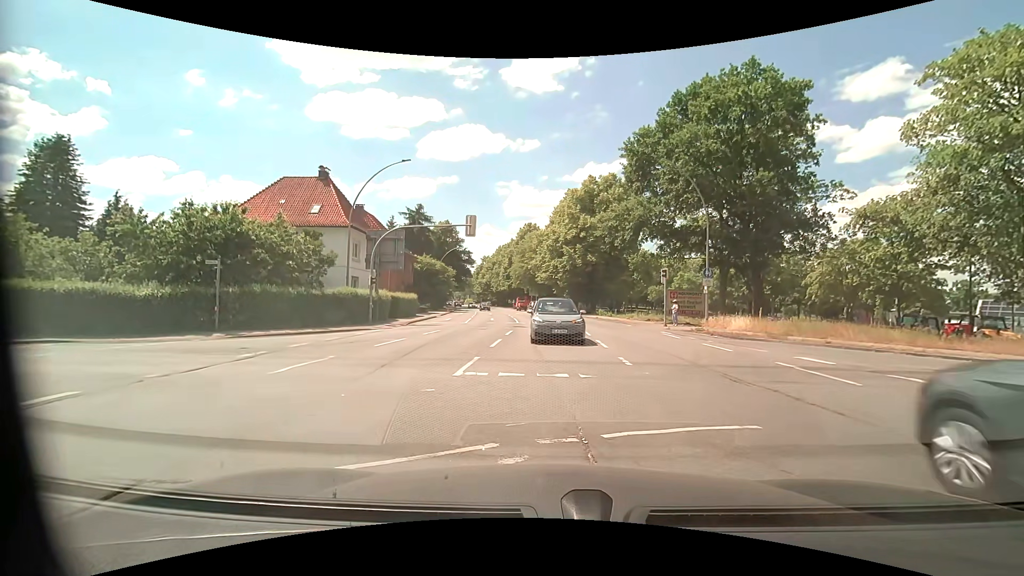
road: primary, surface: asphalt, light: Day
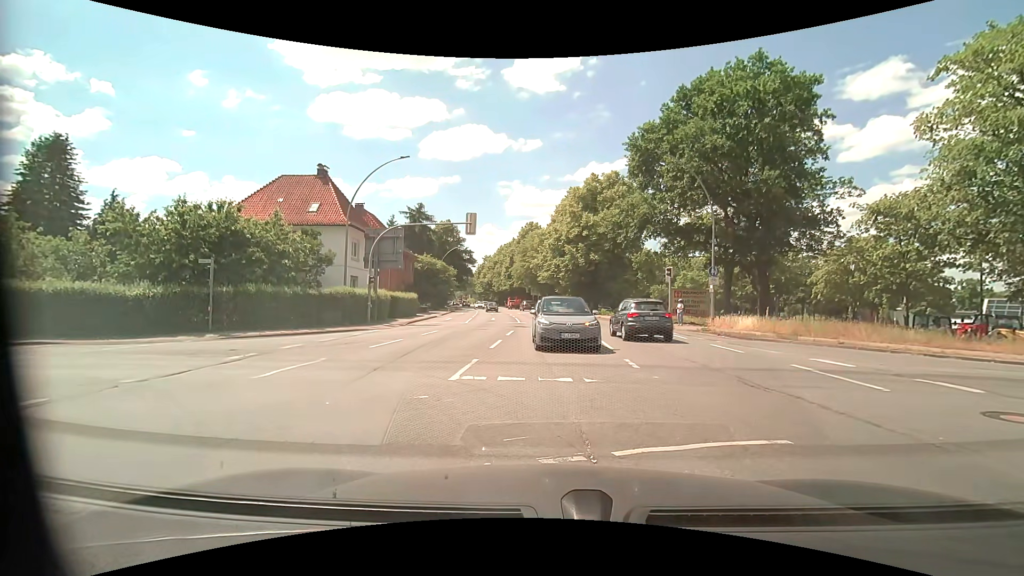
(0.0, +0.6) m; 0°
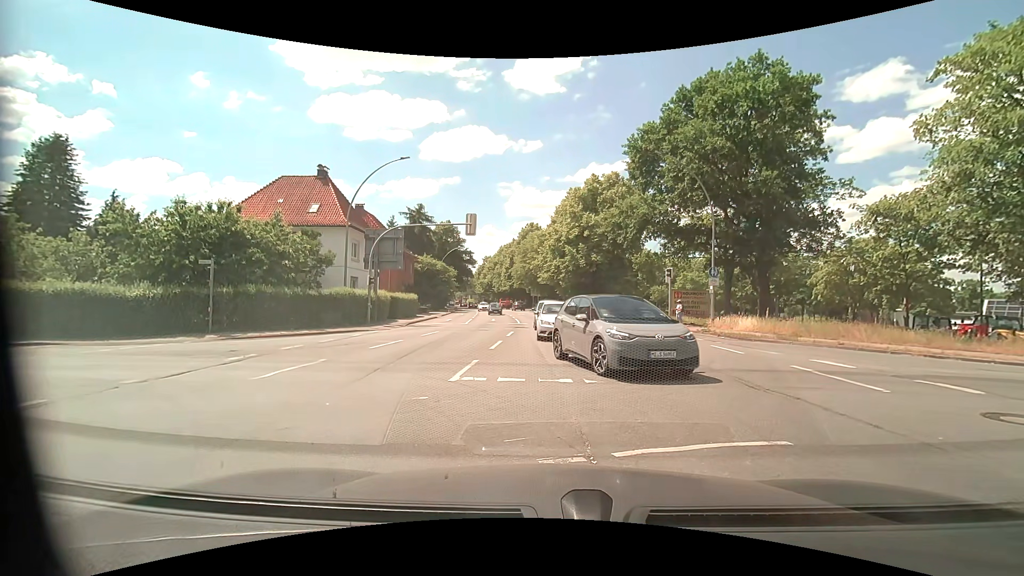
(0.0, +0.1) m; 0°
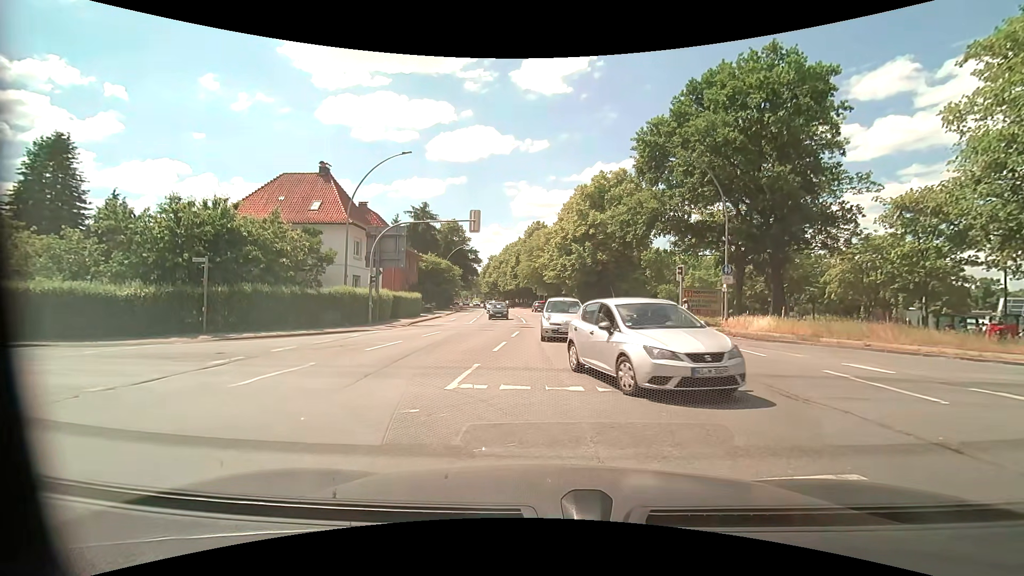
(0.0, +0.9) m; 0°
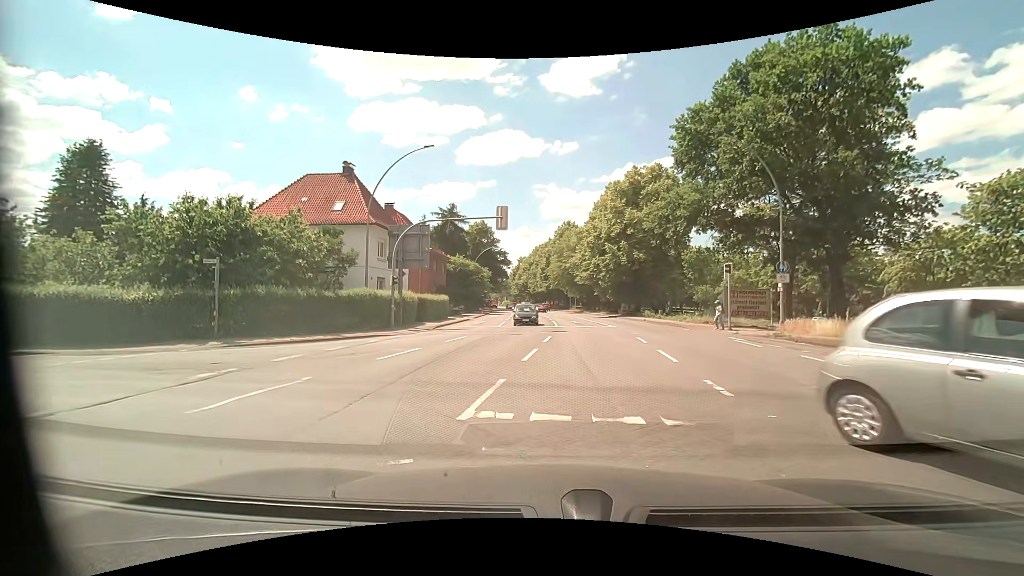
(0.0, +2.1) m; -2°
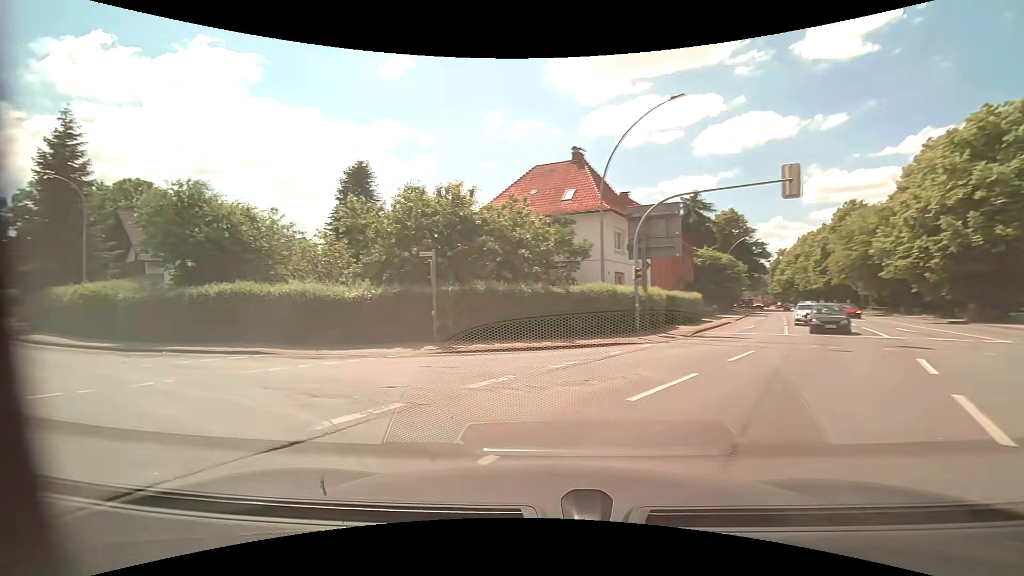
(-1.1, +5.9) m; -23°
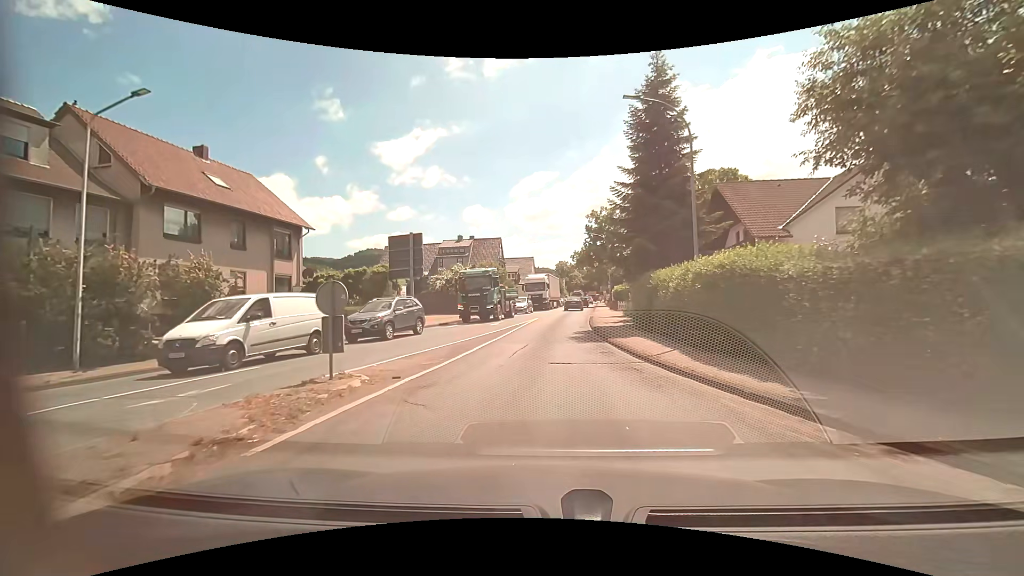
(-11.1, +11.8) m; -63°
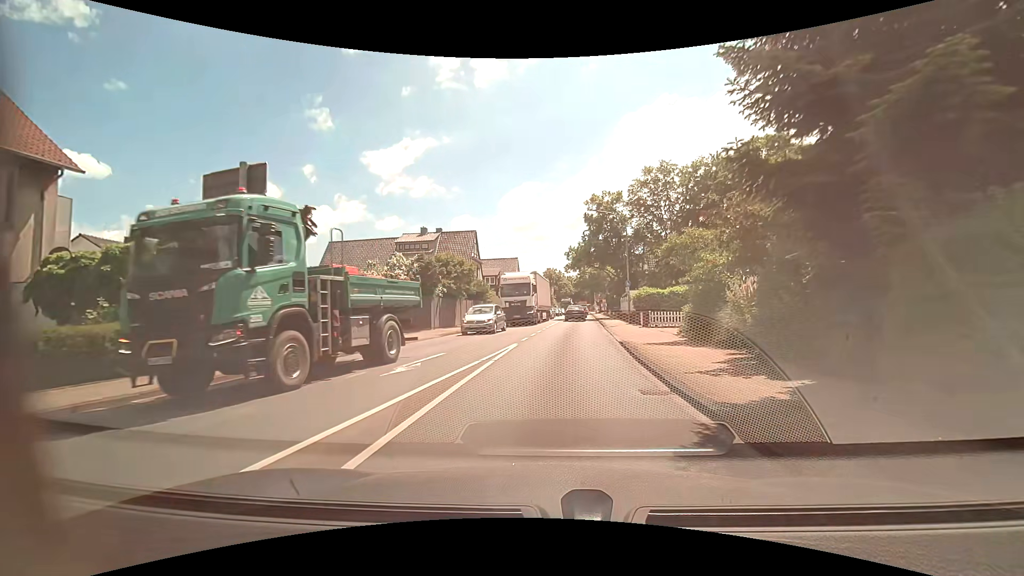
(-0.1, +16.9) m; +1°
(0, +10) (+1, +20) (+2, +30) (+2, +40) (+3, +50) (+4, +60) (+5, +70) (+6, +80) (+7, +90) (+8, +100) m
